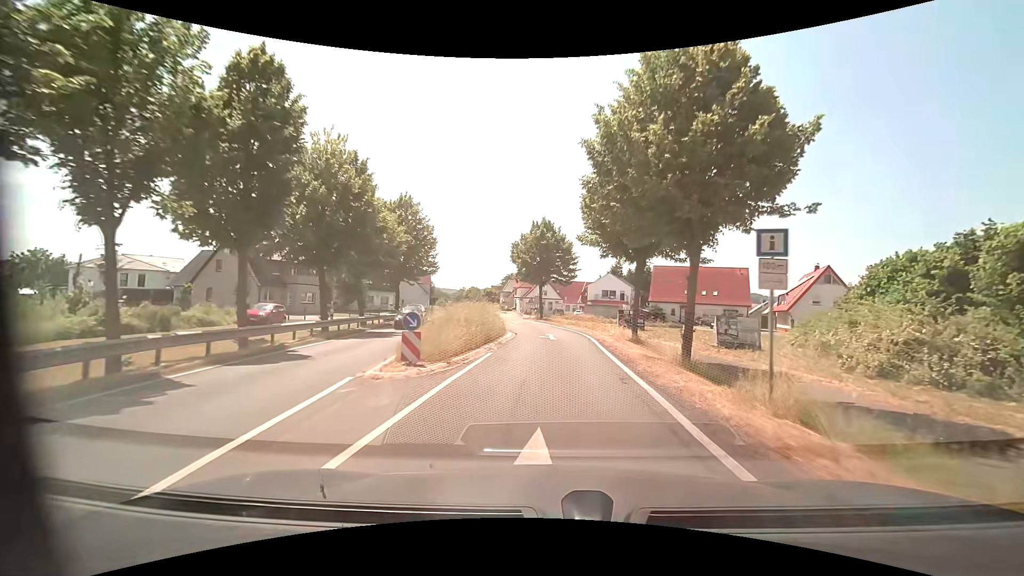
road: primary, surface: asphalt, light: Day
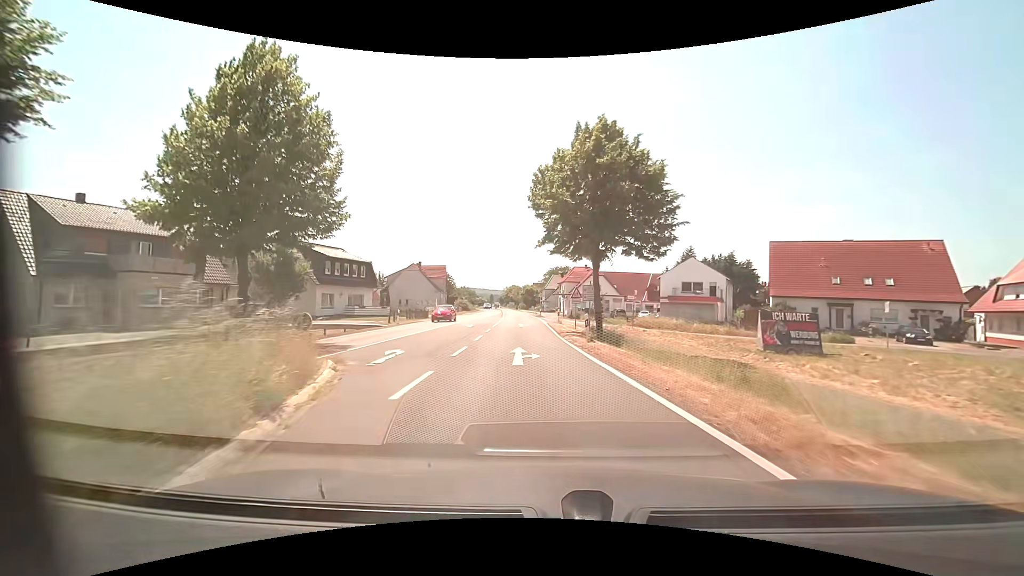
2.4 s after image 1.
(-0.4, +29.3) m; -6°
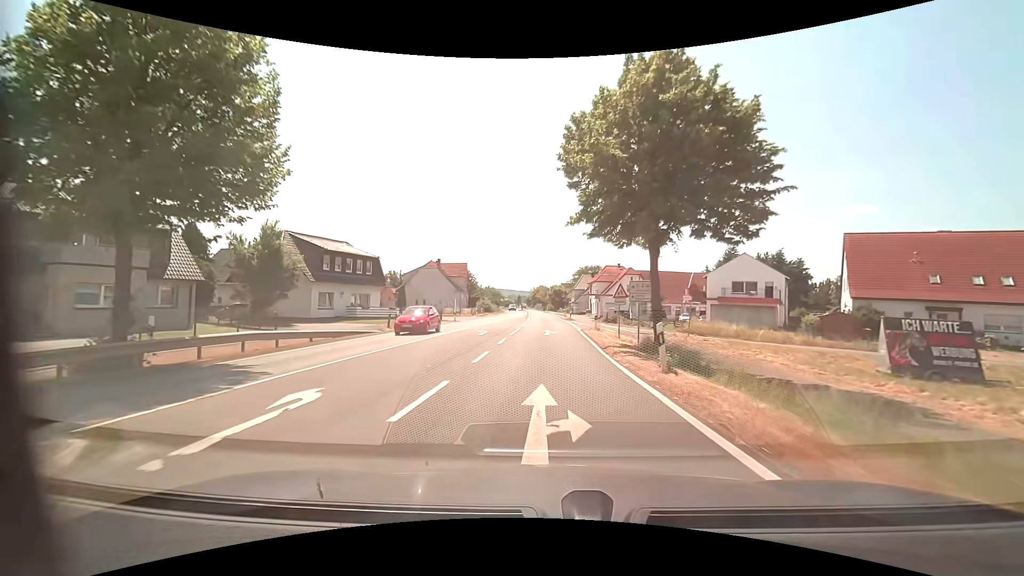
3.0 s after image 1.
(-0.2, +7.2) m; -3°
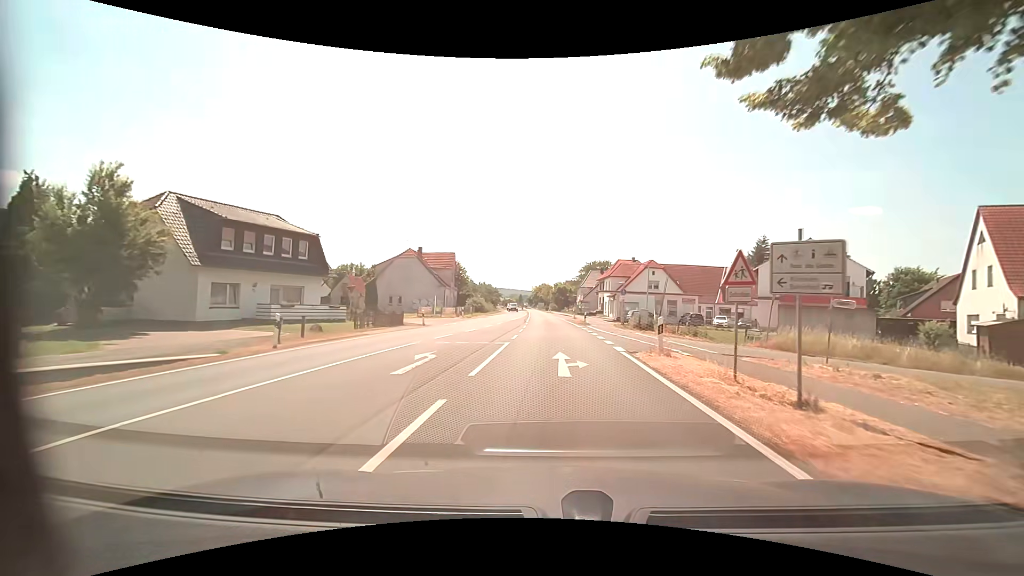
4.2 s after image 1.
(-0.3, +14.4) m; 0°
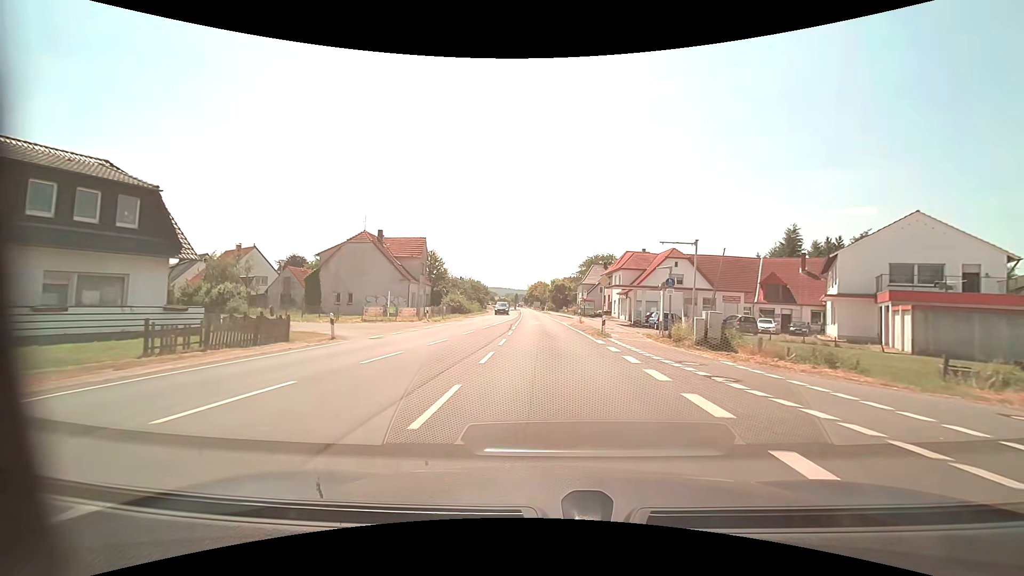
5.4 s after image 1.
(+0.1, +14.6) m; 0°
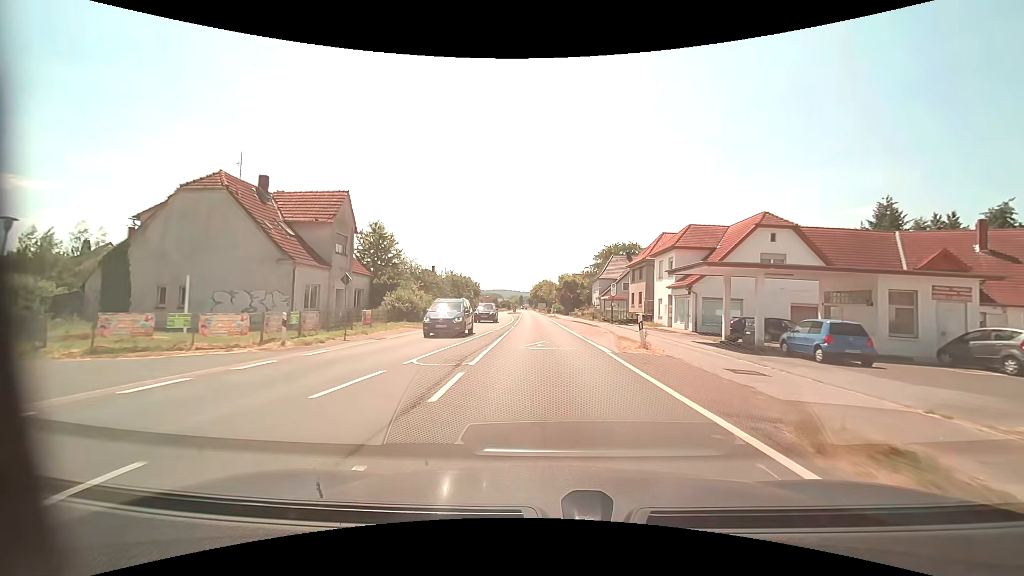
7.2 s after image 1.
(-0.1, +22.6) m; -1°
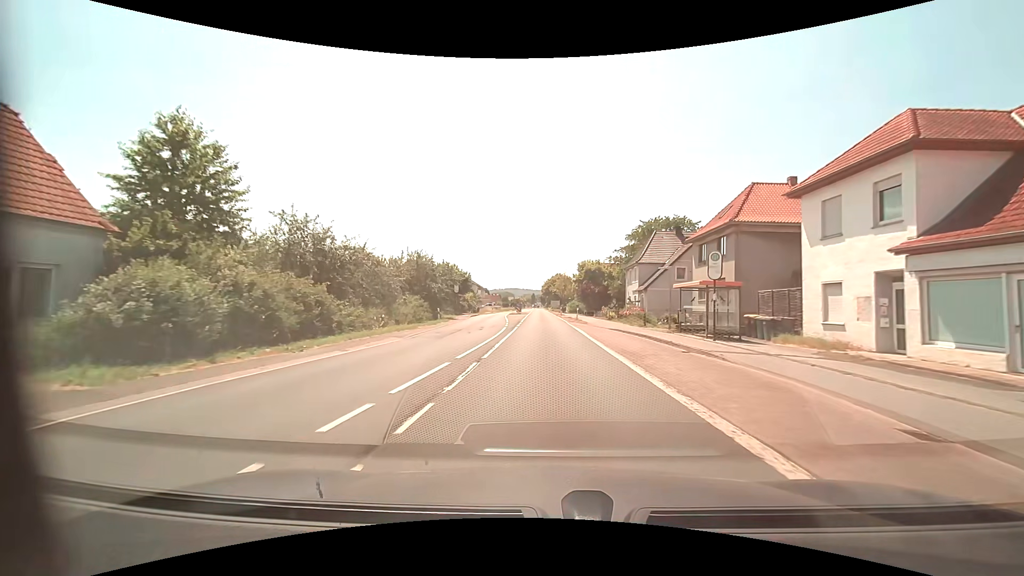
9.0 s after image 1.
(-0.3, +23.5) m; -1°
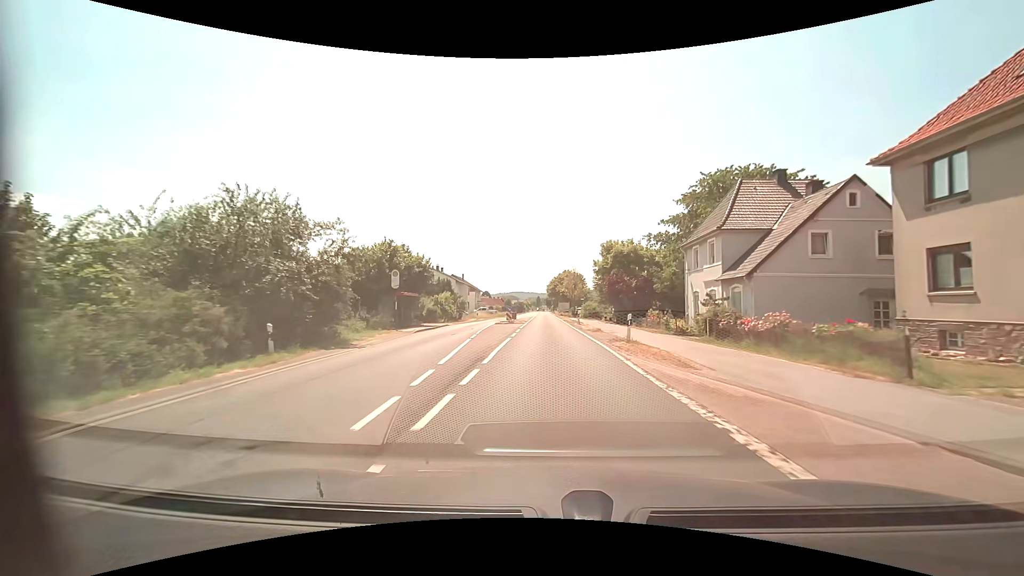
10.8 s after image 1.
(-0.2, +24.2) m; -1°
(0, +10) (0, +20) (0, +30) (0, +40) (0, +50) (-1, +60) (-1, +70) (-1, +80) (-1, +90) (-1, +100) m
